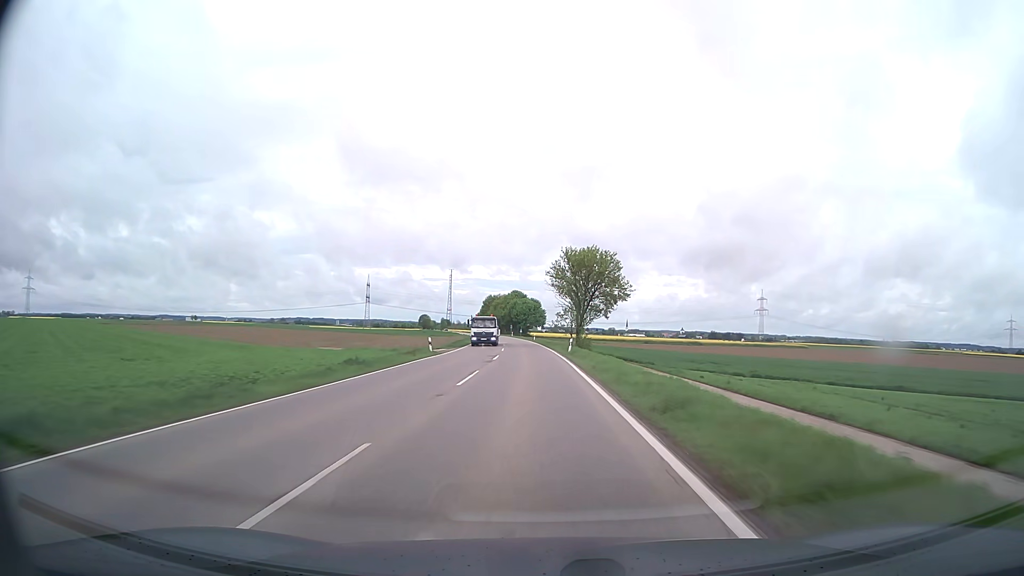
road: tertiary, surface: asphalt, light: Day
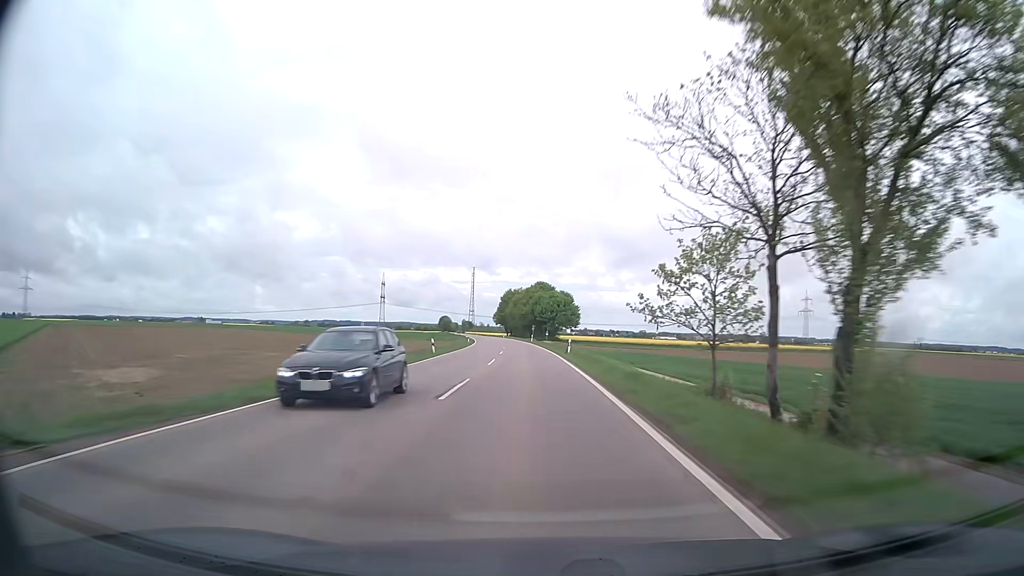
(-1.0, +49.2) m; -2°
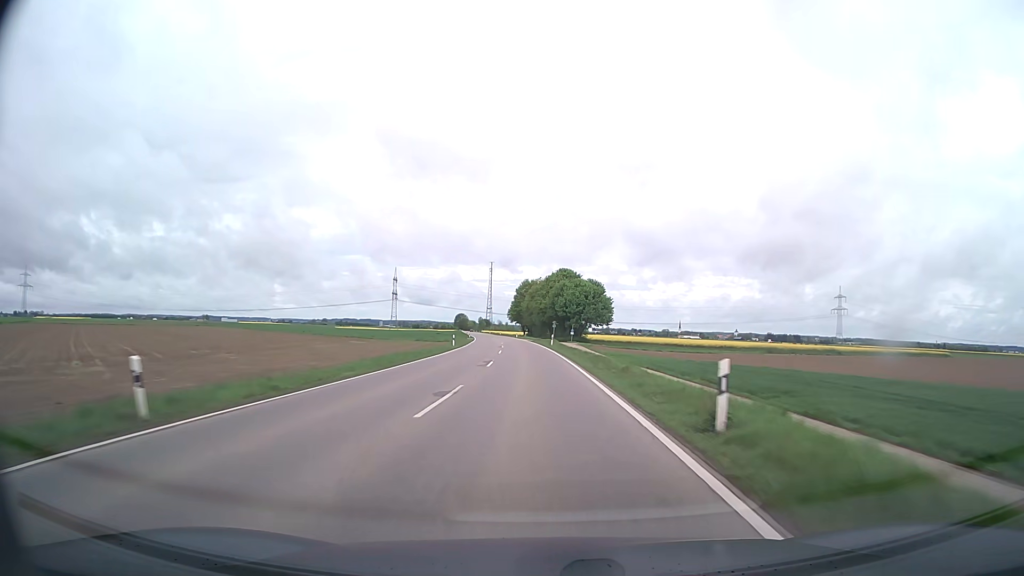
(-0.5, +32.8) m; -2°
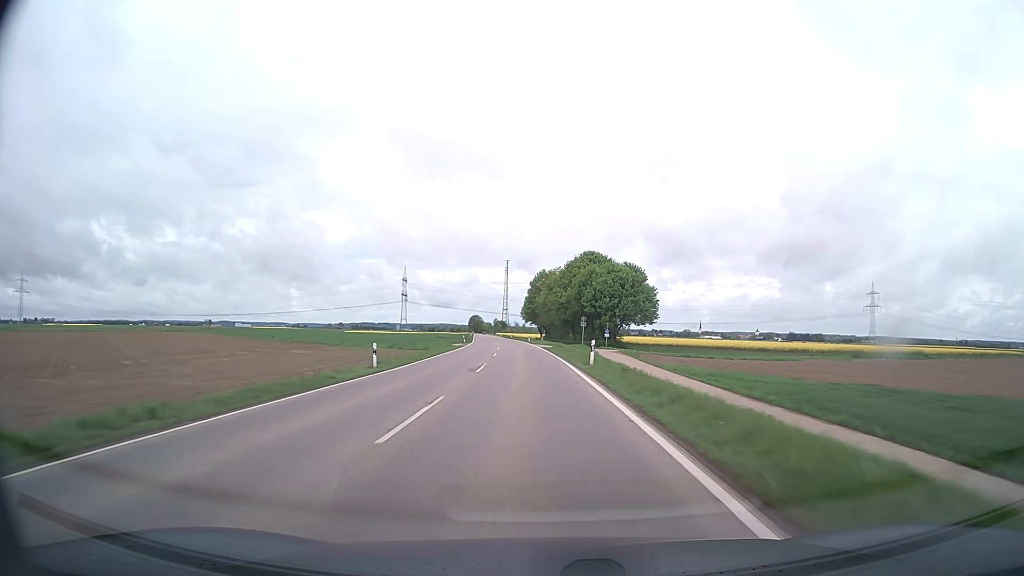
(-0.4, +32.5) m; -2°
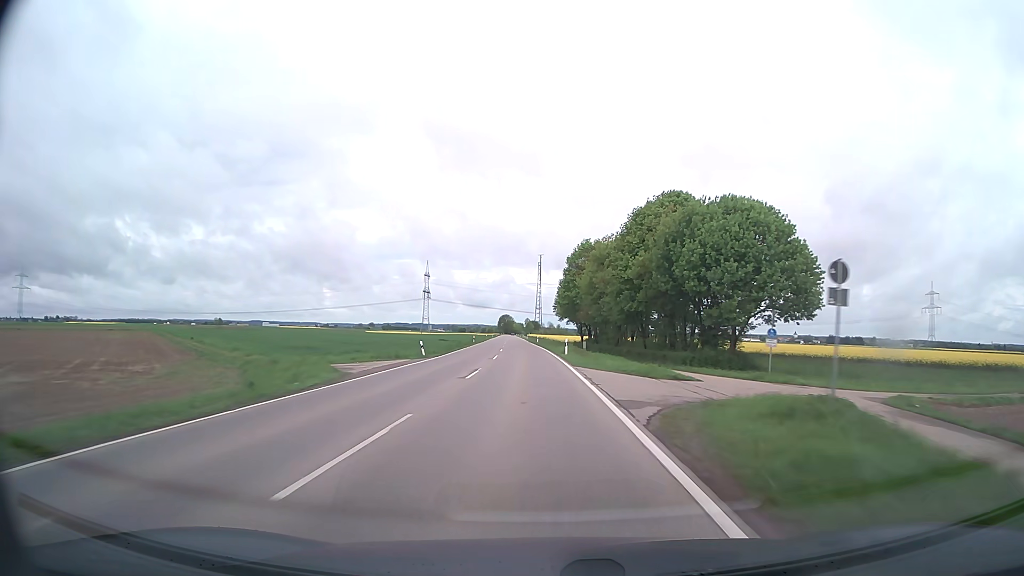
(-1.2, +48.5) m; -3°
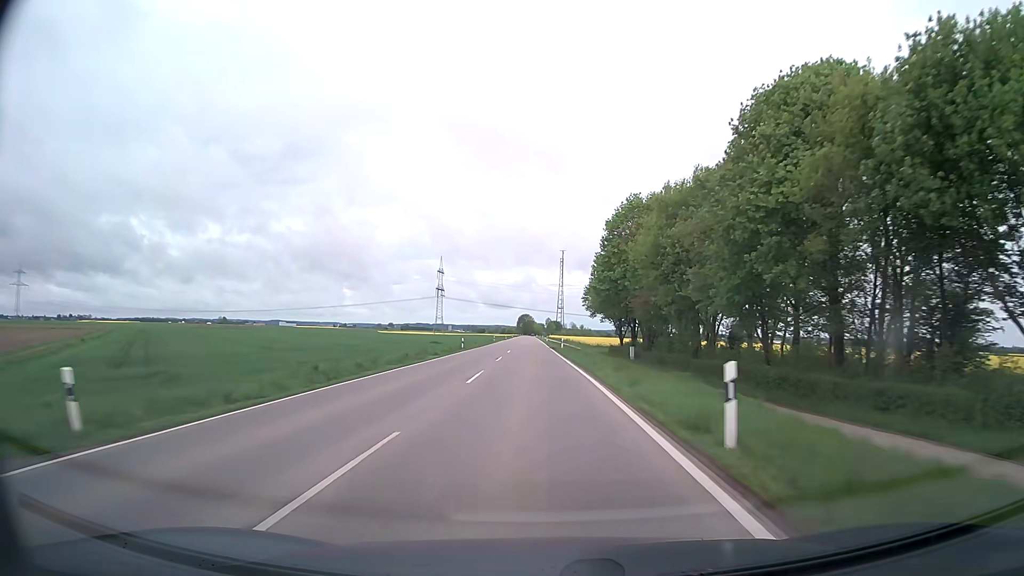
(-0.6, +32.3) m; -2°
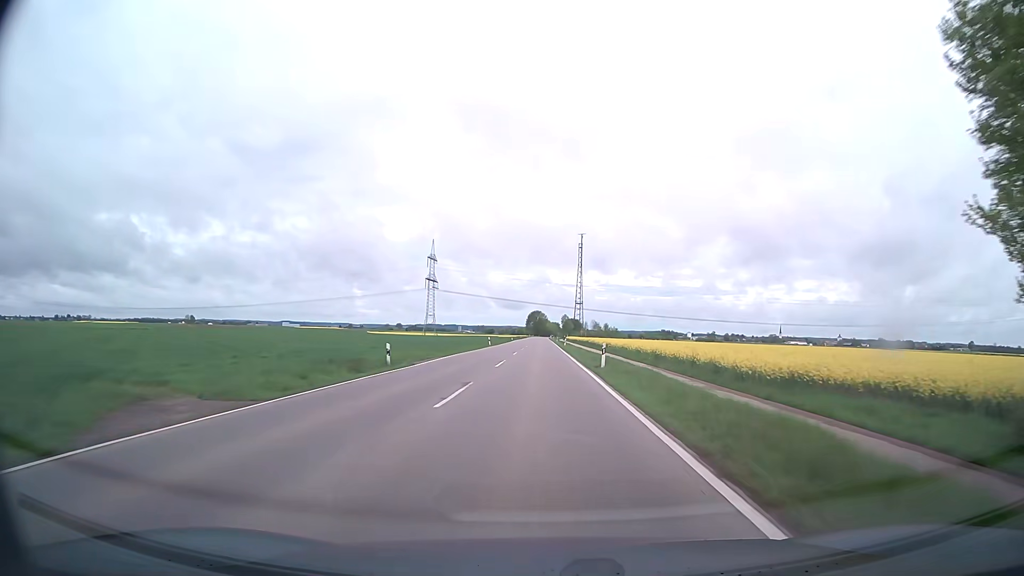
(-1.2, +81.3) m; -1°
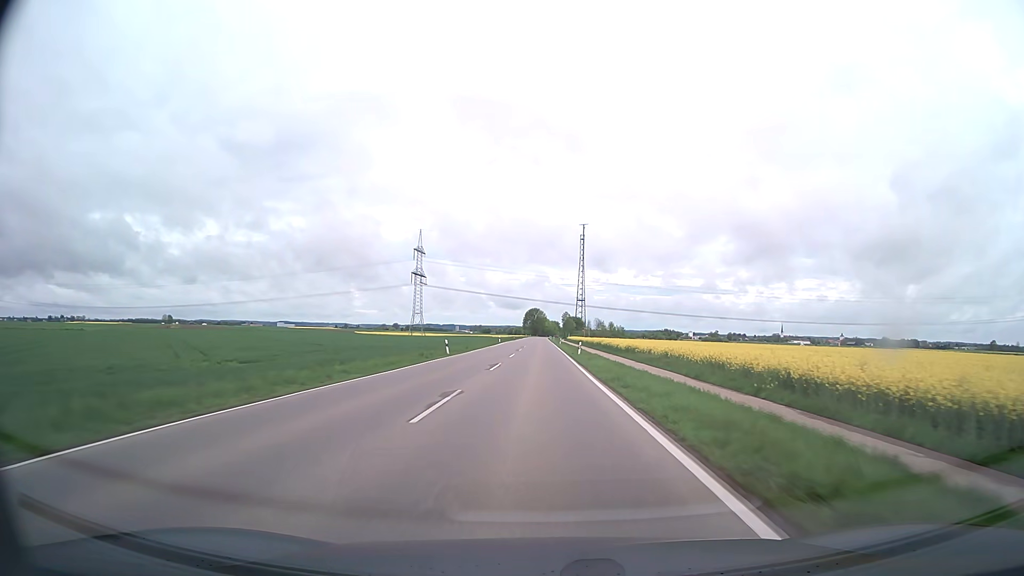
(0.0, +32.7) m; 0°
(0, +10) (0, +20) (0, +30) (0, +40) (0, +50) (0, +60) (0, +70) (0, +80) (0, +90) (0, +100) m
